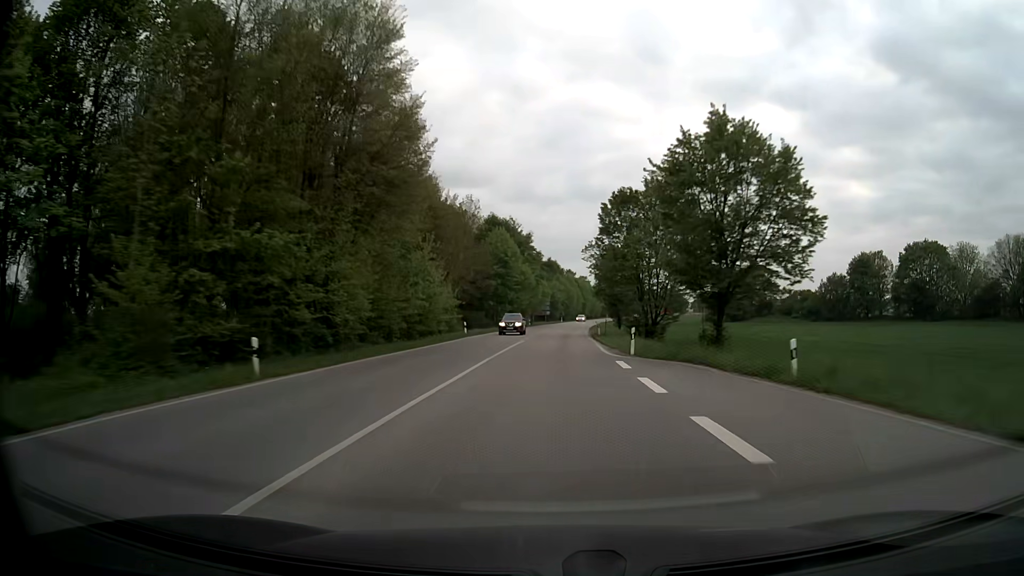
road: secondary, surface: asphalt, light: Day
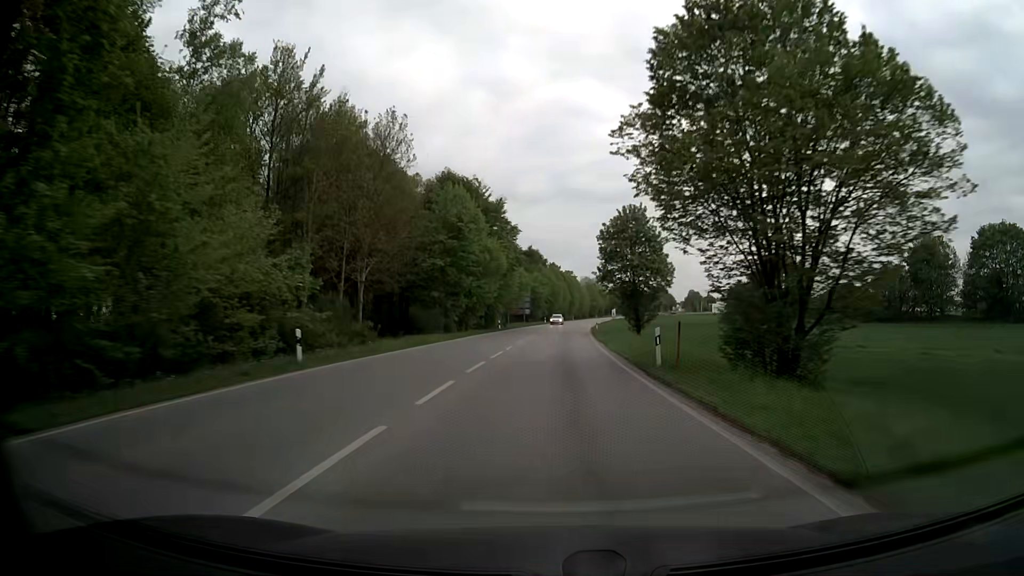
(+0.4, +31.0) m; +1°
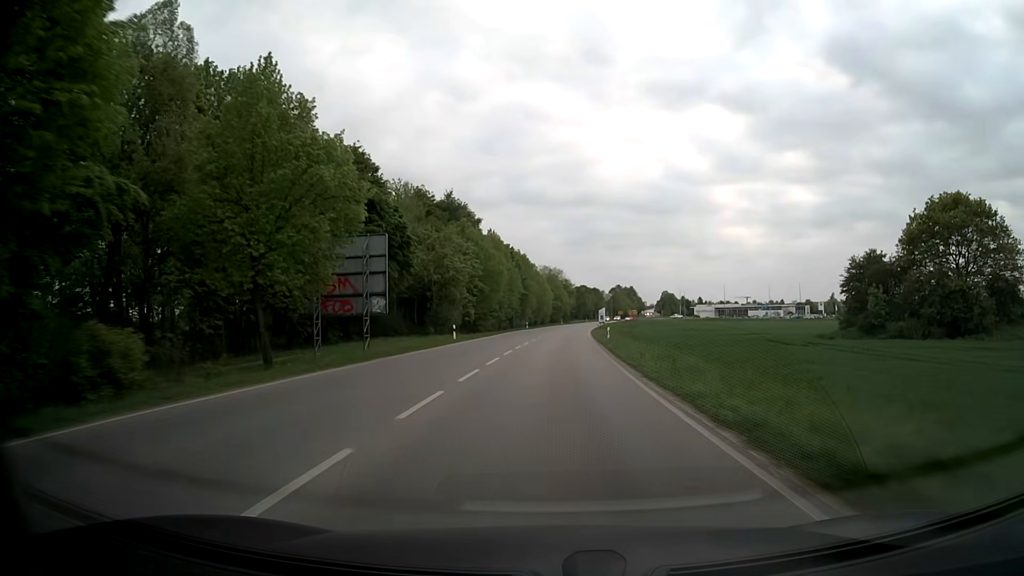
(+2.7, +72.8) m; +4°
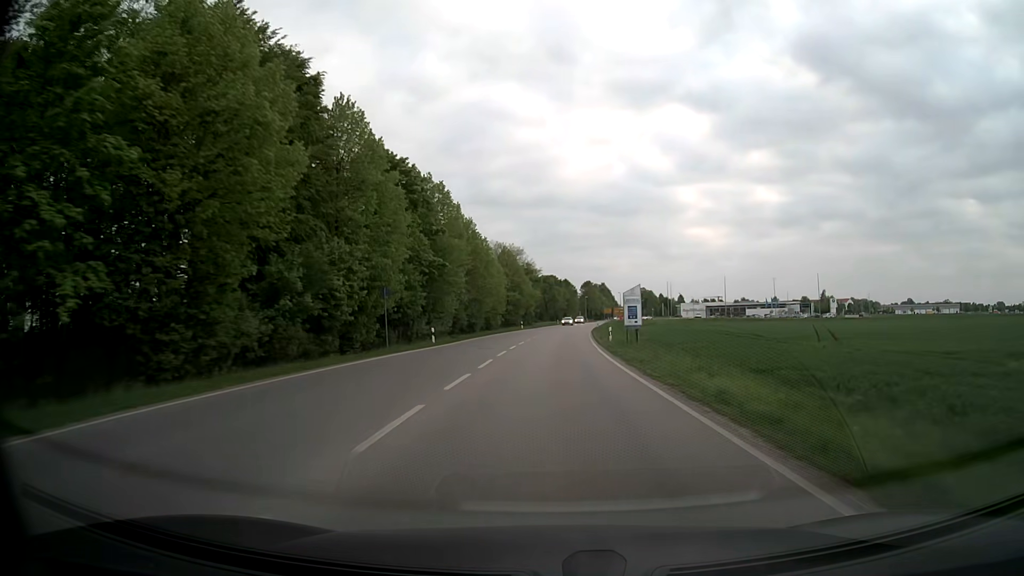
(+1.4, +56.4) m; +3°
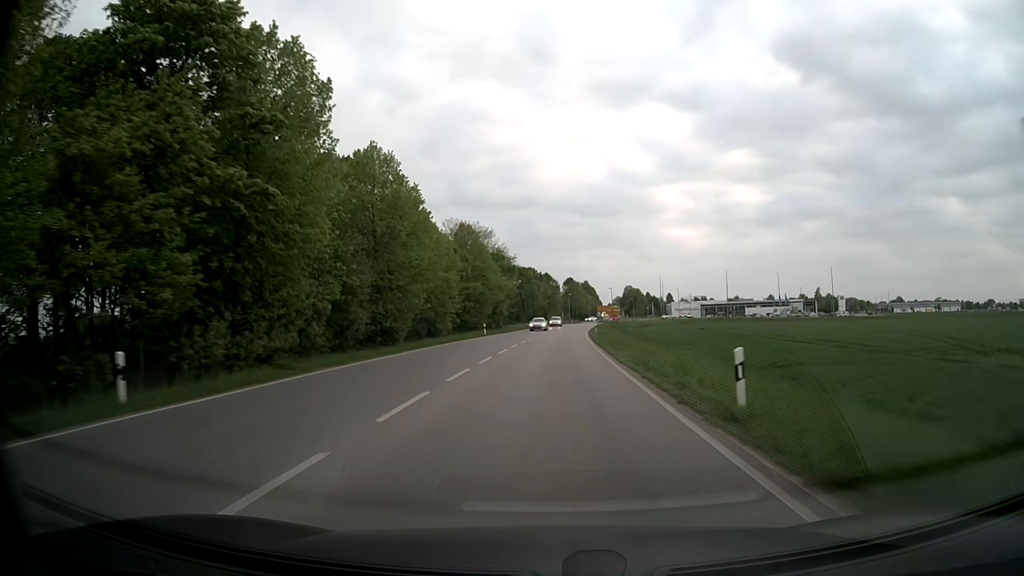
(+0.4, +27.6) m; +2°
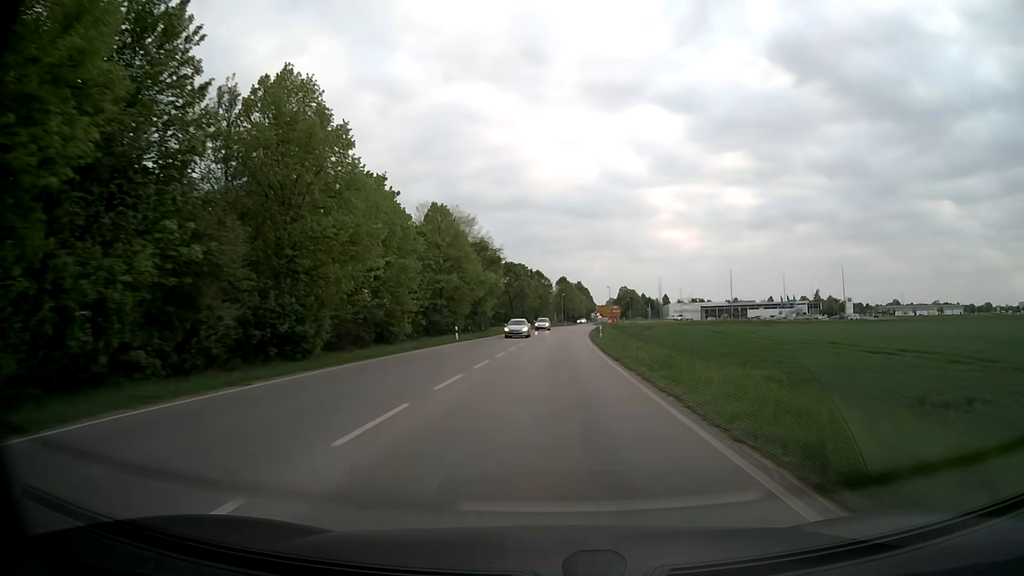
(+0.1, +13.7) m; 0°
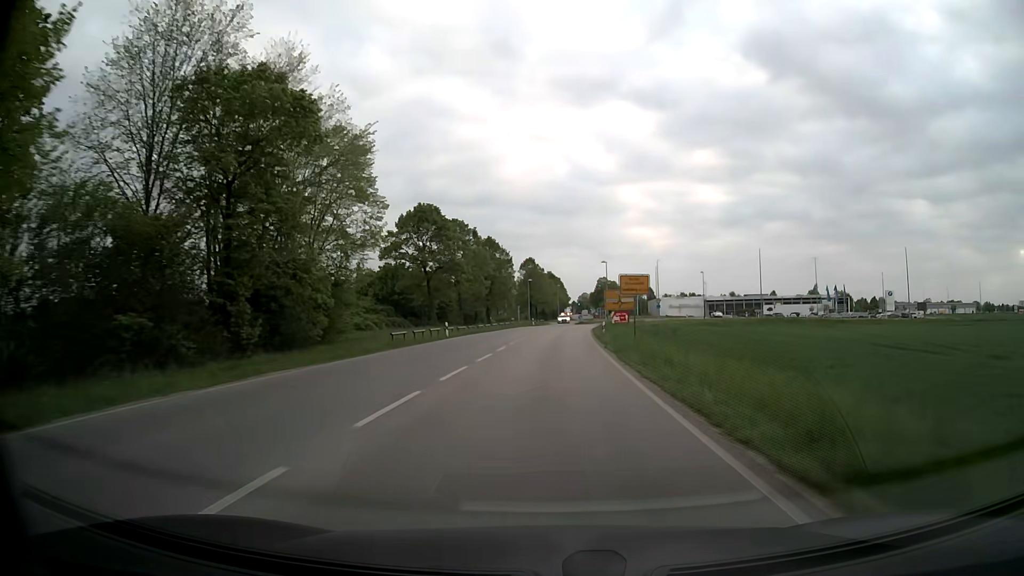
(+1.5, +52.7) m; +3°
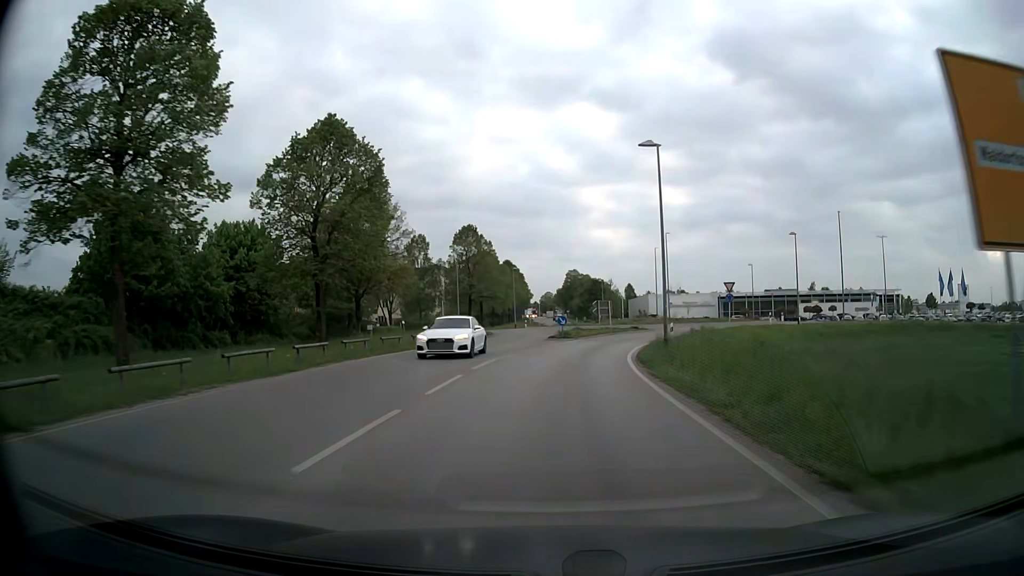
(+1.4, +55.4) m; +3°
(0, +10) (+1, +20) (+2, +30) (+5, +39) (+10, +48) (+16, +56) (+22, +64) (+26, +73) (+24, +83) (+19, +91) m
